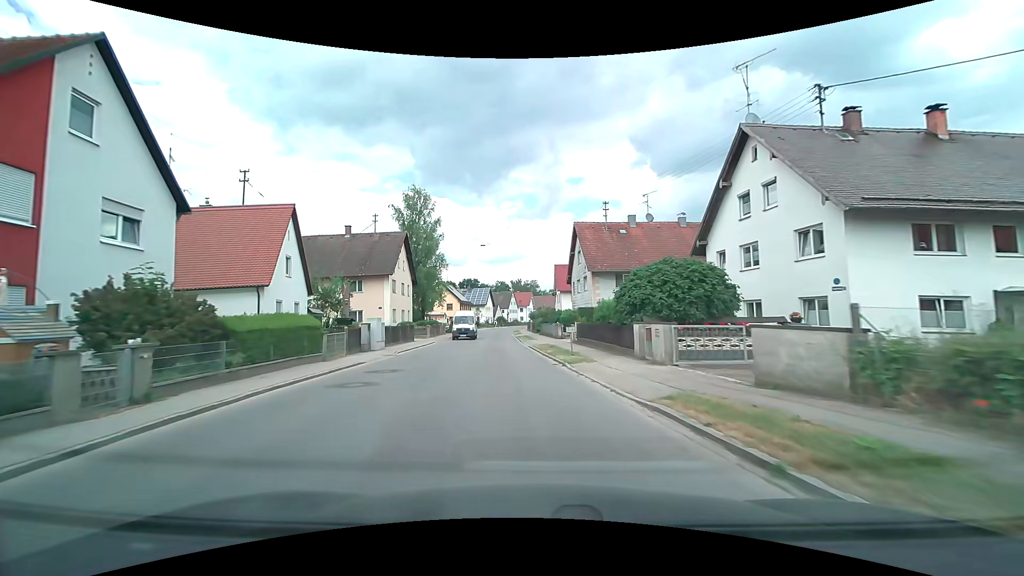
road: tertiary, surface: asphalt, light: Day
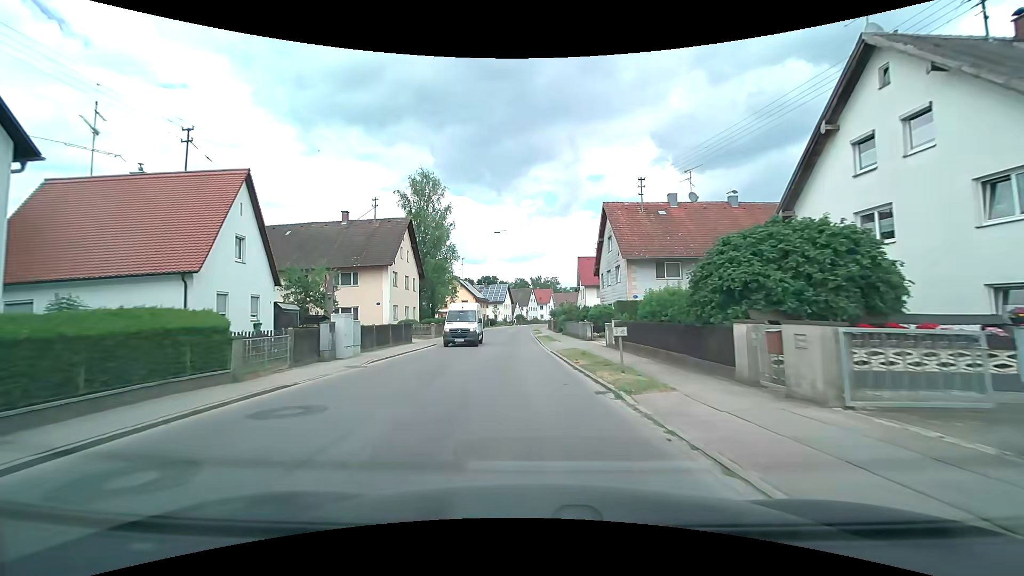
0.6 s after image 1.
(-0.1, +6.9) m; -2°
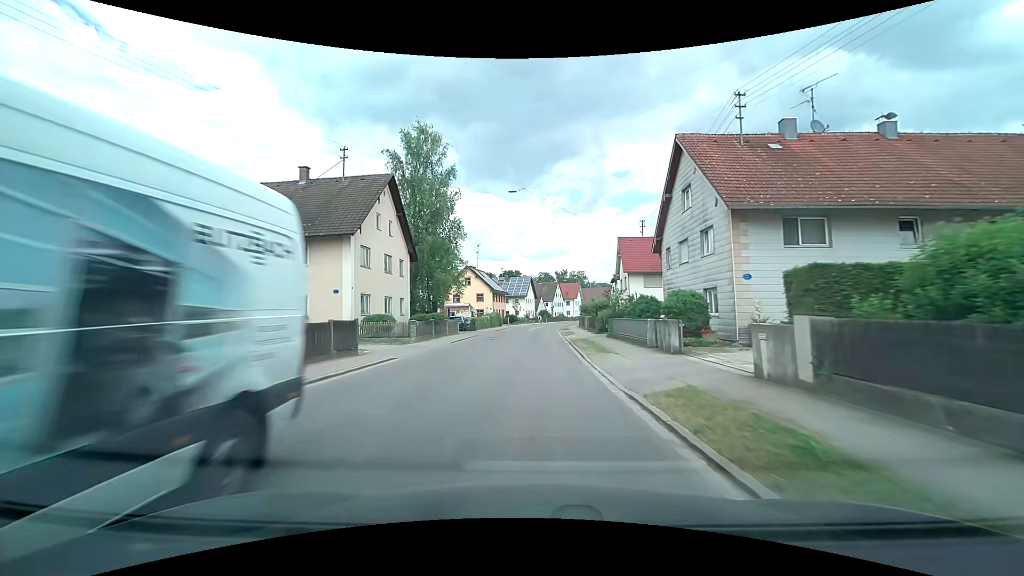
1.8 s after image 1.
(-0.5, +13.9) m; -3°
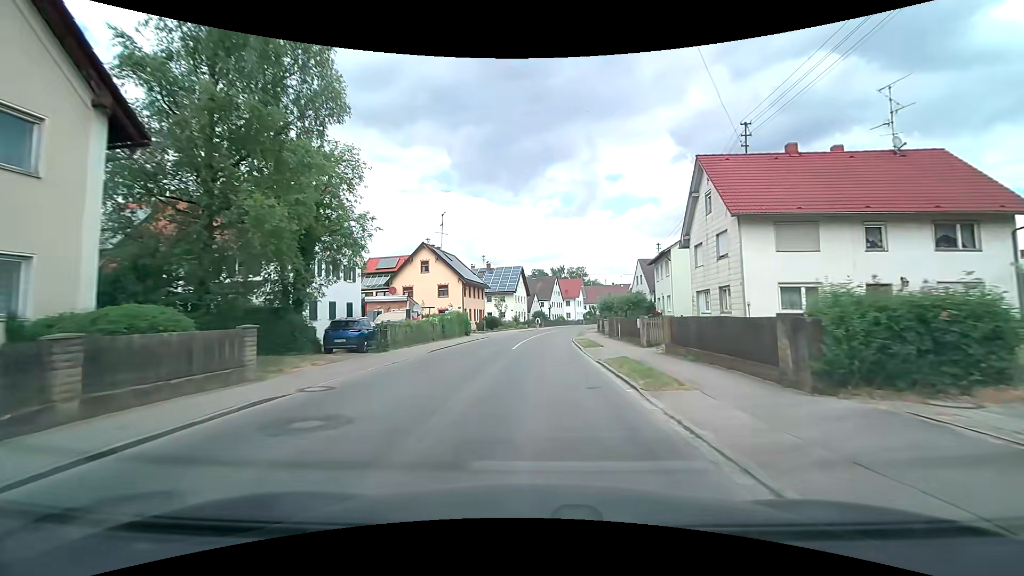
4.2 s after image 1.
(0.0, +28.7) m; +1°
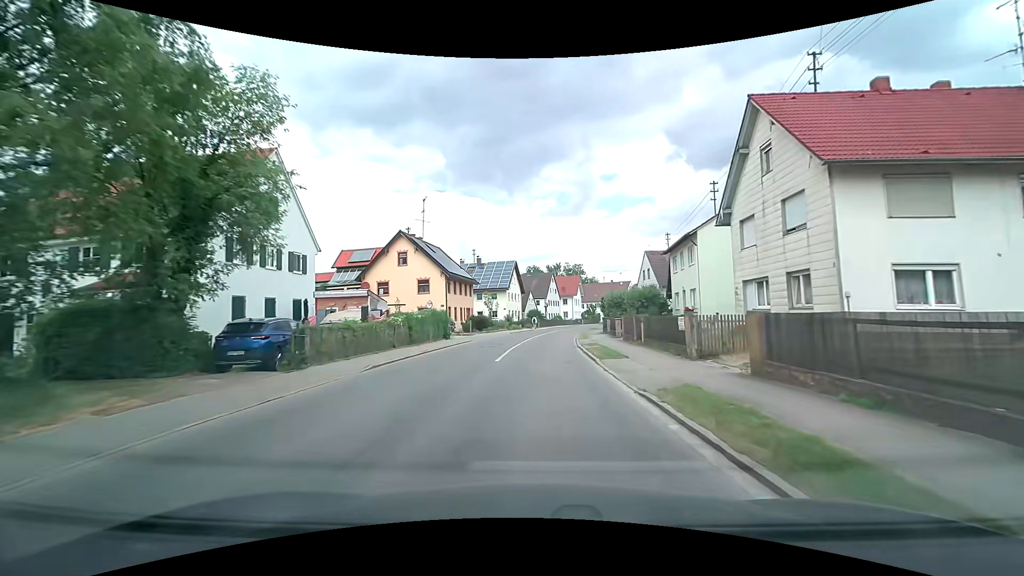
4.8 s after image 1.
(0.0, +7.3) m; 0°
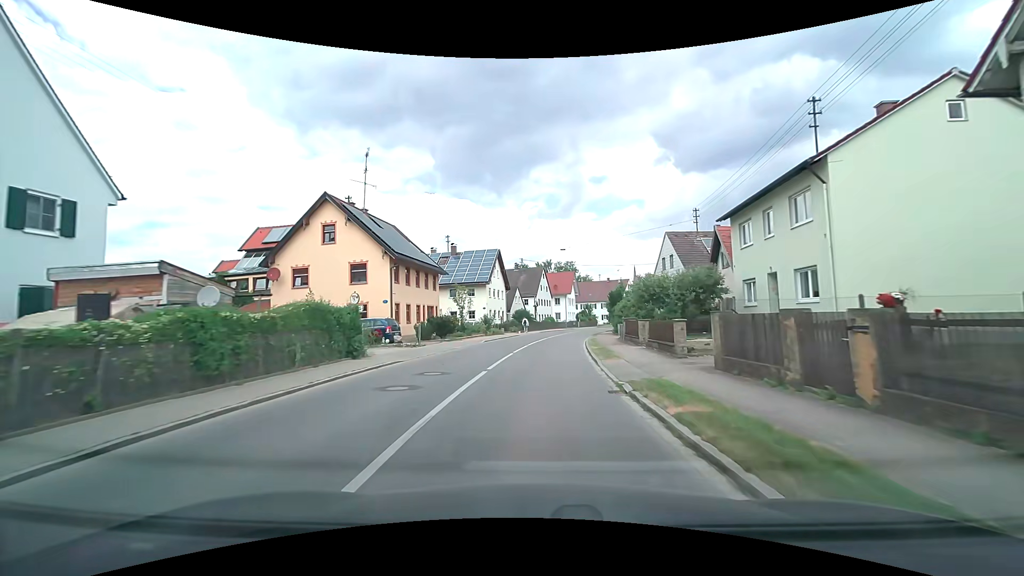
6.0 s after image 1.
(+0.1, +14.8) m; +1°
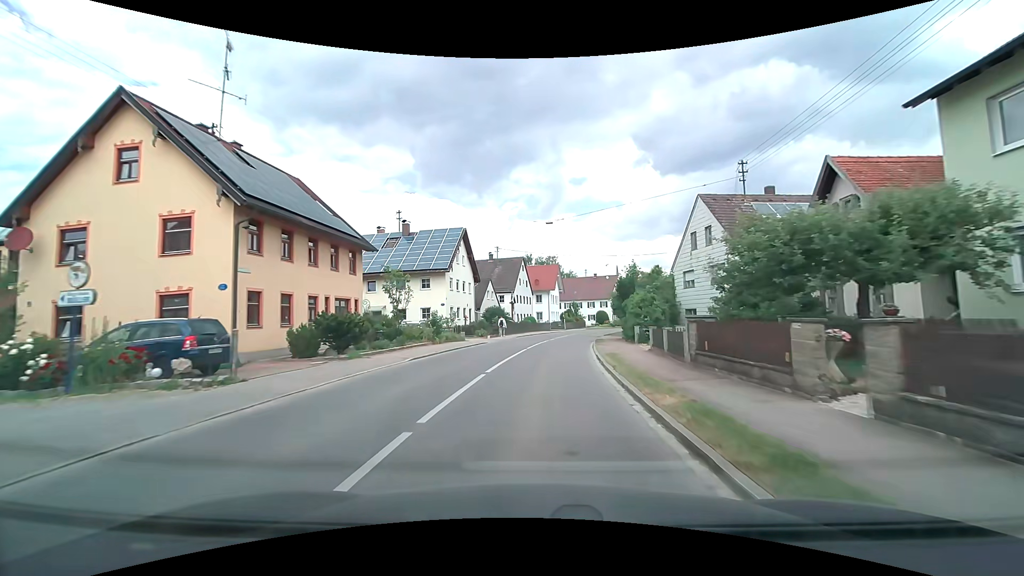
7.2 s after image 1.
(+0.3, +14.8) m; +3°
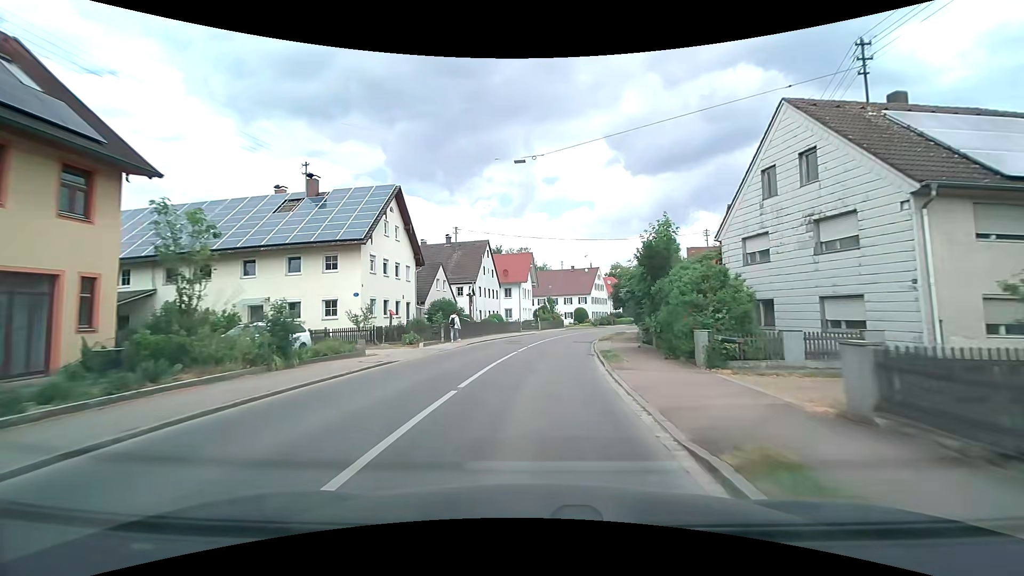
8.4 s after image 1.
(+0.4, +14.7) m; +3°
(0, +10) (+1, +20) (+2, +30) (+3, +40) (+5, +50) (+8, +59) (+12, +69) (+15, +78) (+19, +87) (+23, +96) m
